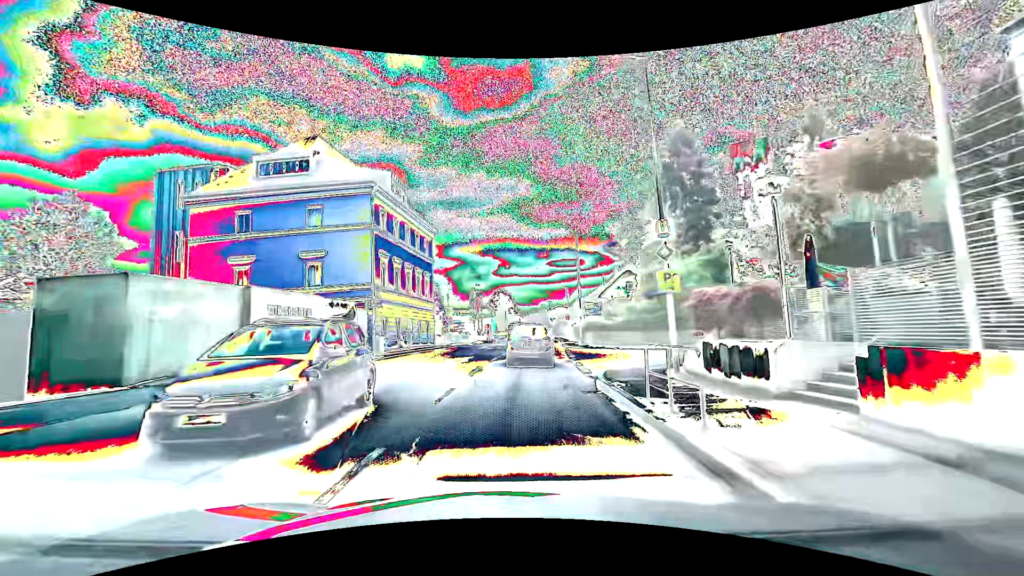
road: tertiary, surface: asphalt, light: Day
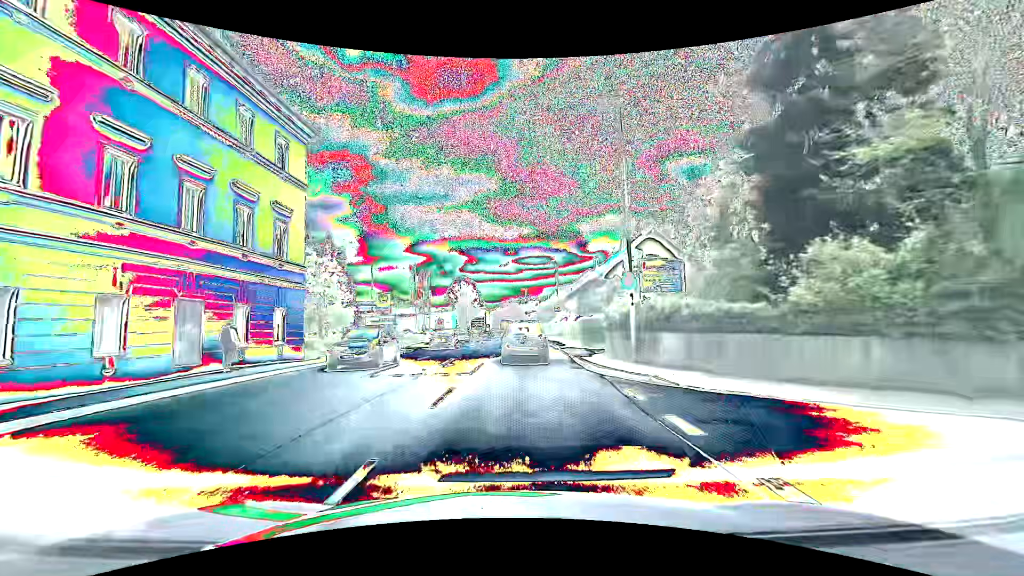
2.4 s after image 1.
(+0.6, +24.7) m; +4°
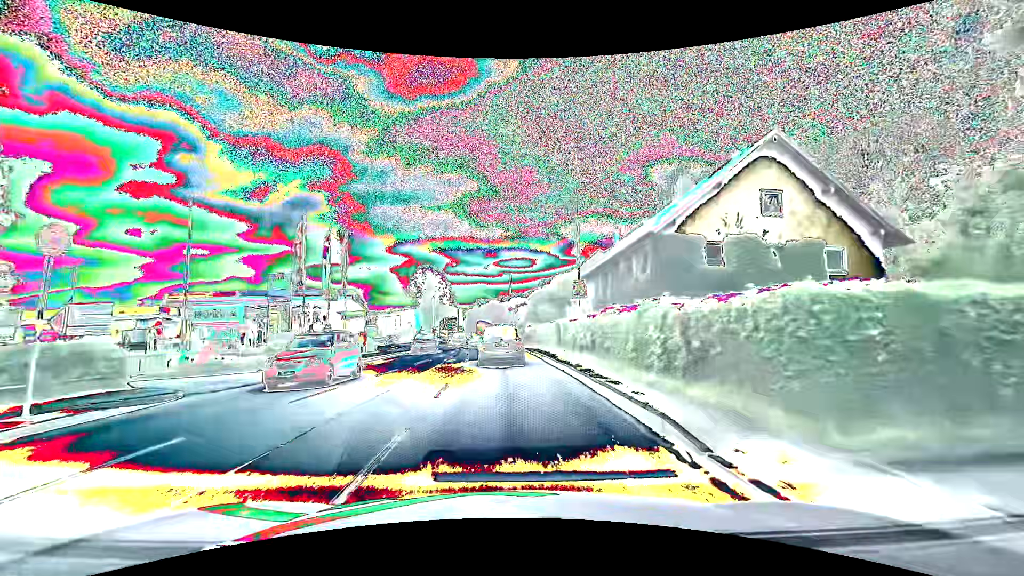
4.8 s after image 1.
(+0.5, +23.5) m; +2°
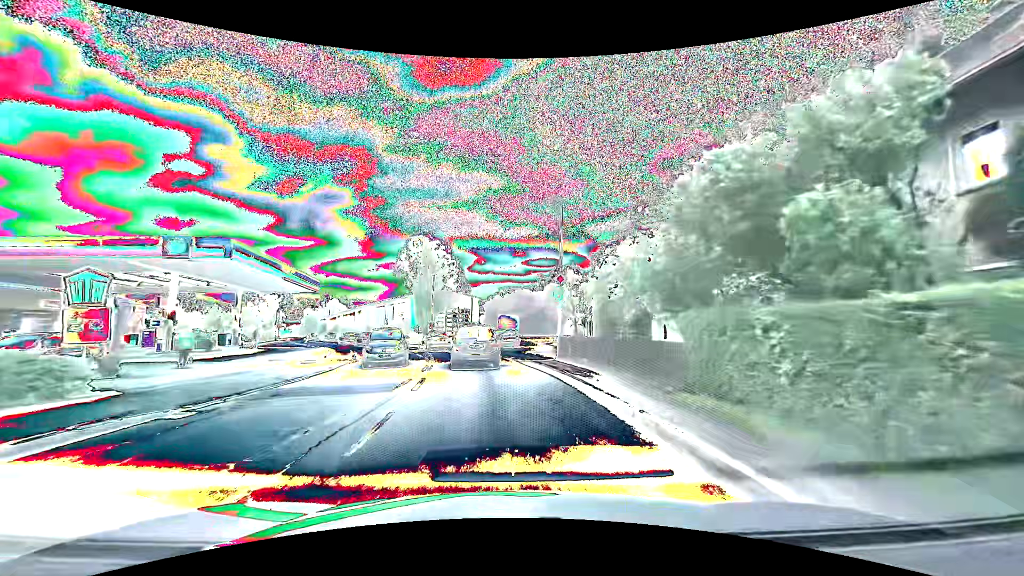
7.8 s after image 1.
(-0.4, +28.7) m; -4°
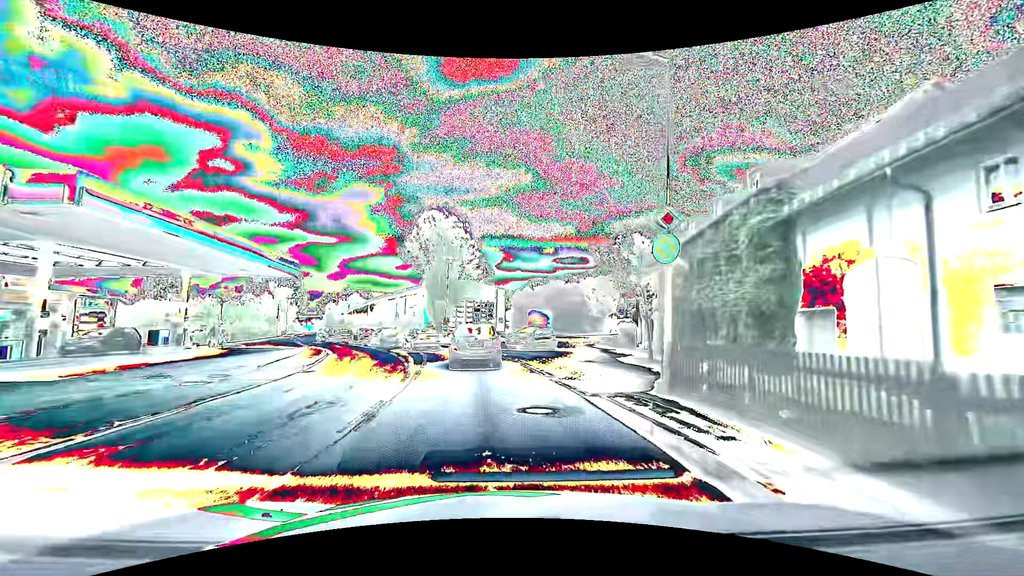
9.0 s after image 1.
(-0.1, +11.0) m; -2°
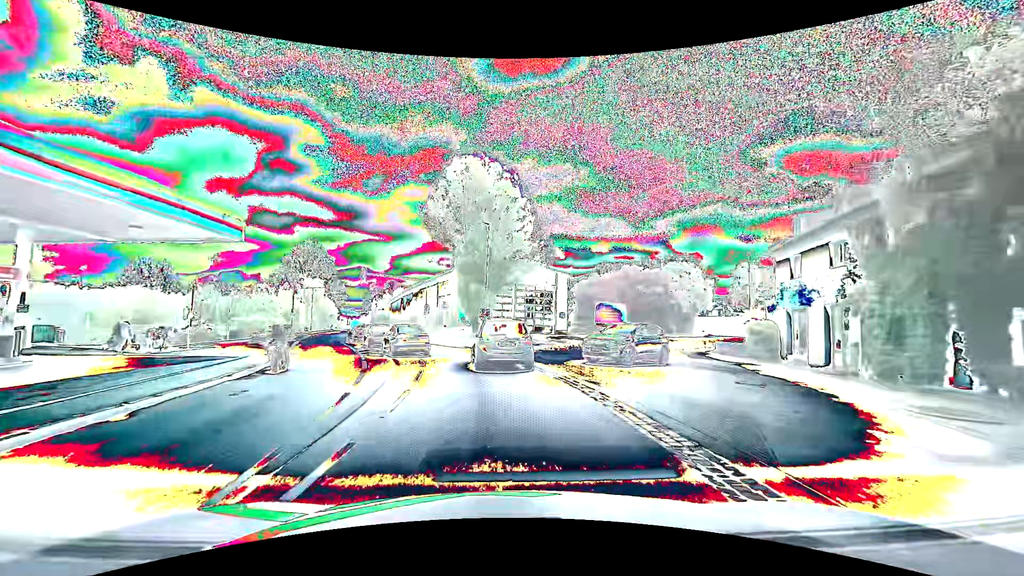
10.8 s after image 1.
(-0.8, +14.7) m; -6°
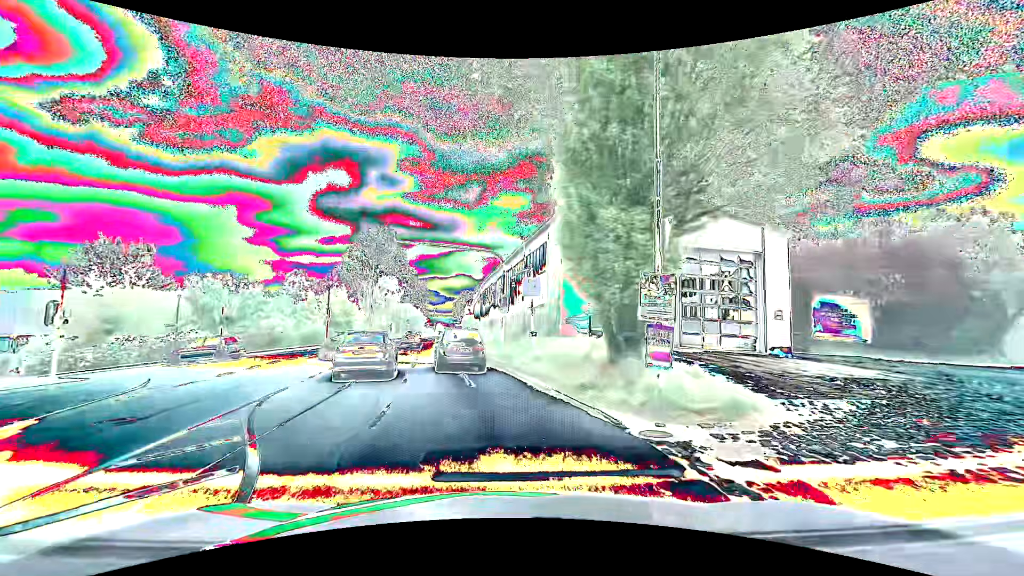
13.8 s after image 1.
(-1.9, +21.6) m; -12°
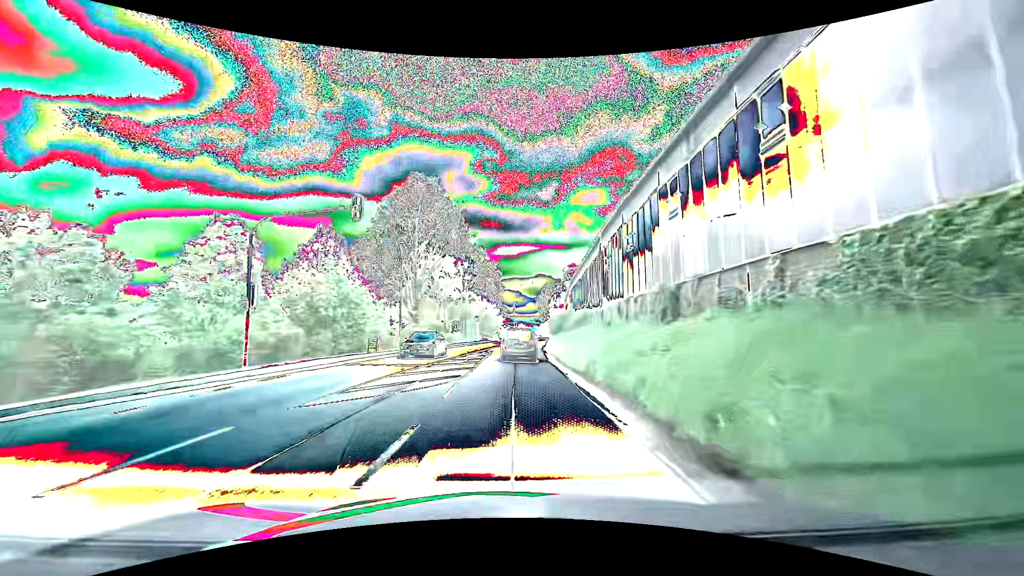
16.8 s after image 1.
(-2.9, +27.8) m; -8°
(0, +10) (0, +20) (0, +30) (0, +40) (+1, +50) (+2, +60) (+3, +70) (+4, +80) (+6, +90) (+8, +99) m
